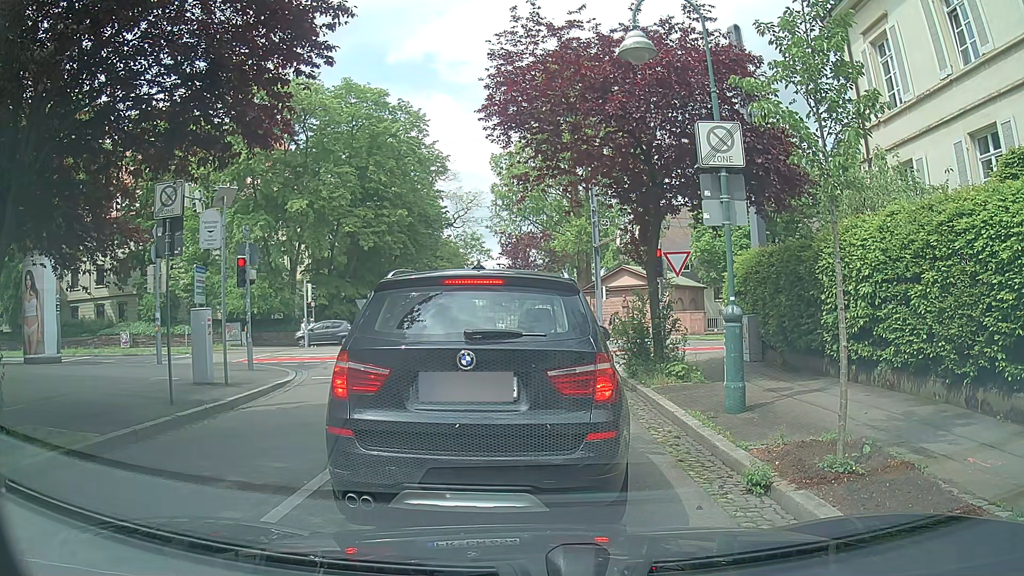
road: residential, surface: asphalt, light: Day
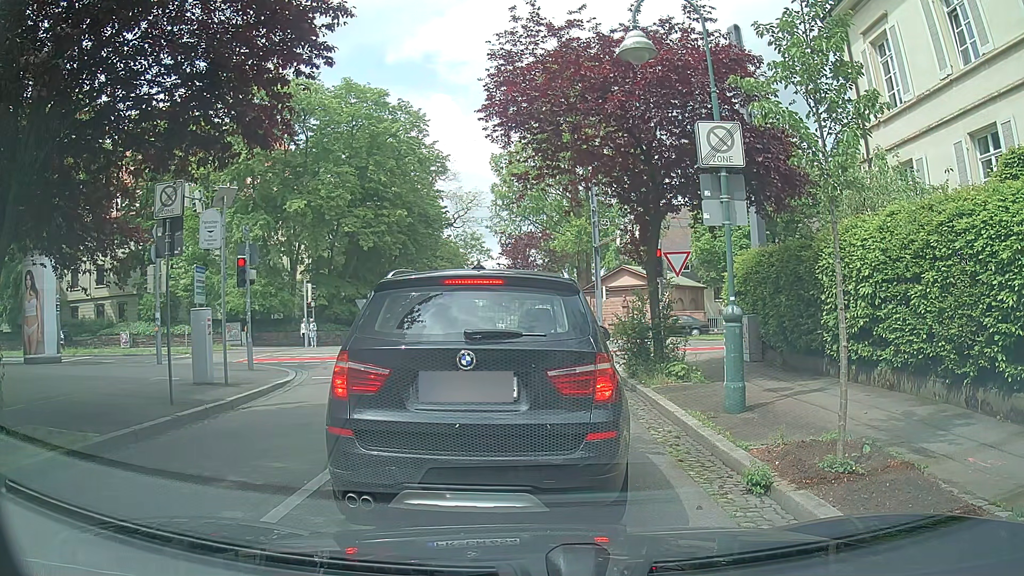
(0.0, 0.0) m; 0°
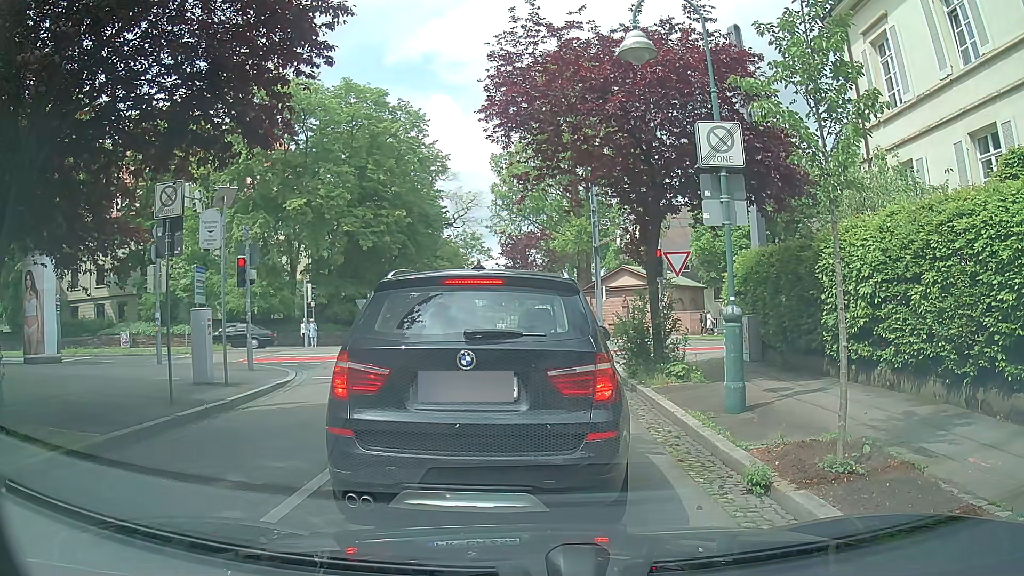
(0.0, 0.0) m; 0°
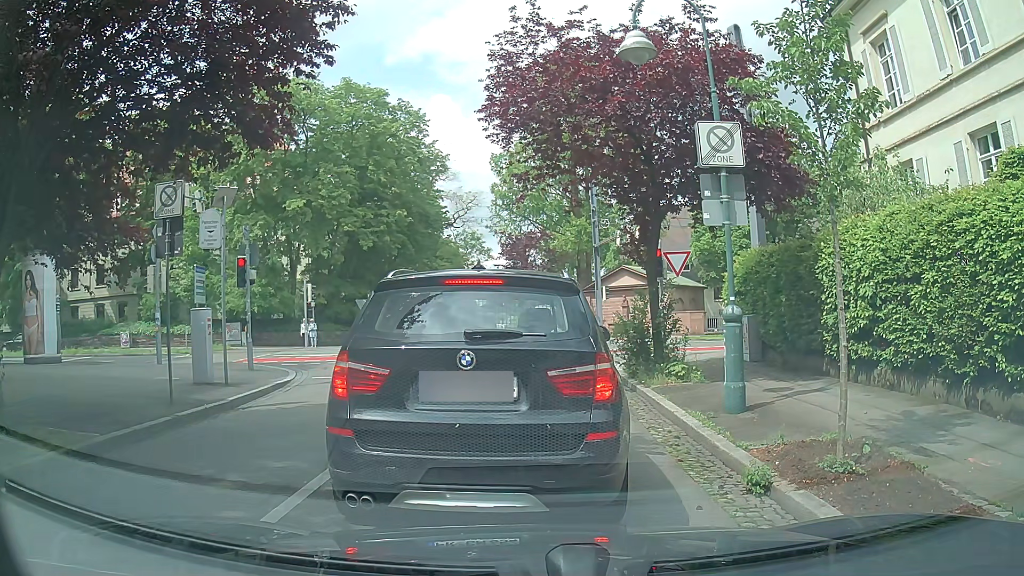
(0.0, 0.0) m; 0°
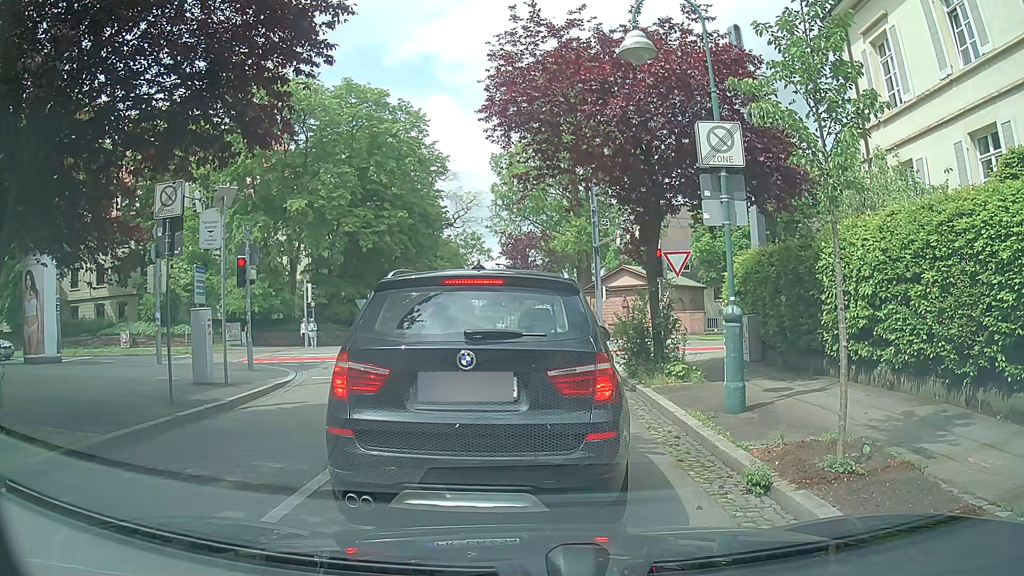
(0.0, 0.0) m; 0°
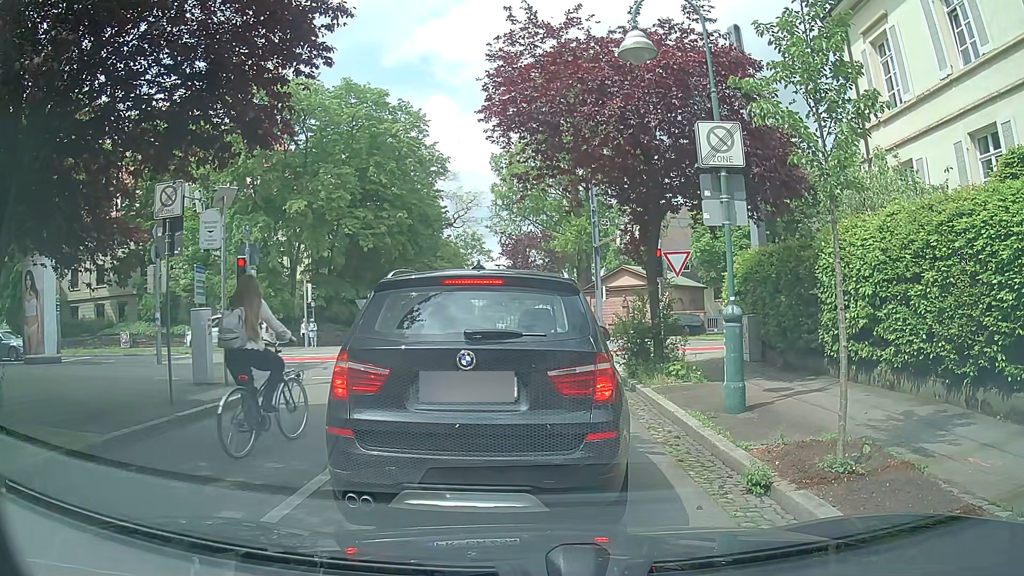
(0.0, 0.0) m; 0°
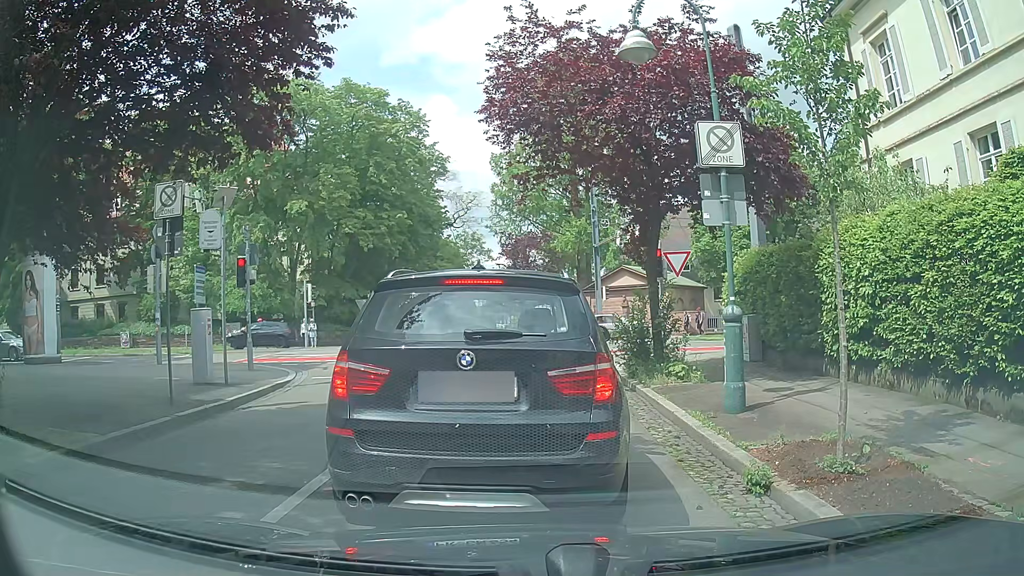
(0.0, 0.0) m; 0°
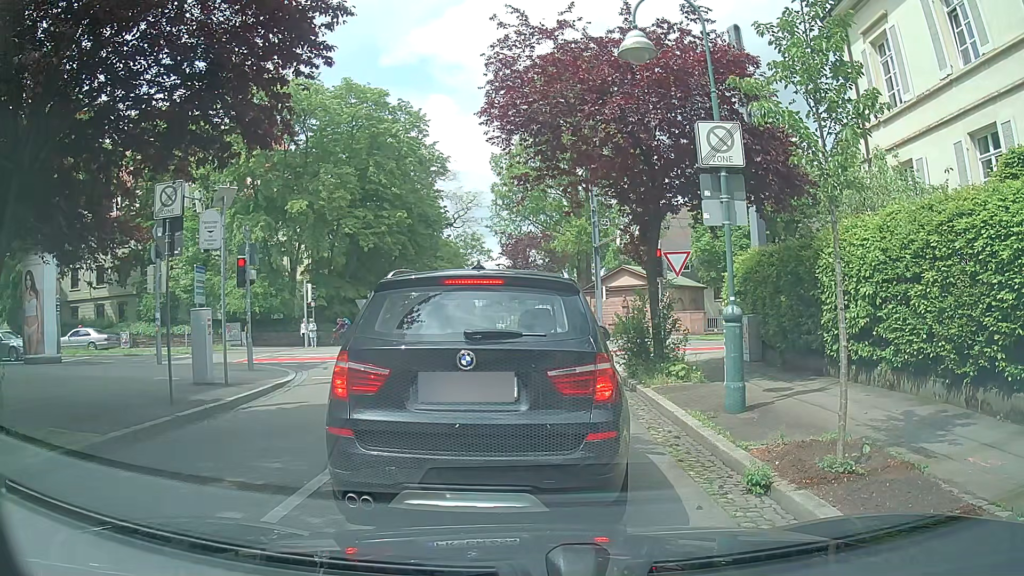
(0.0, 0.0) m; 0°
